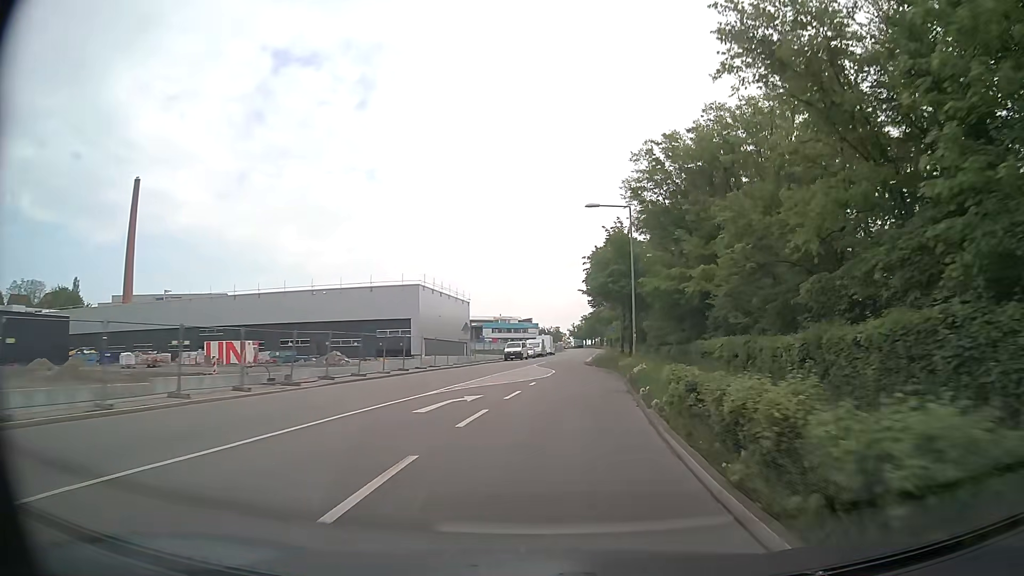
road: secondary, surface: asphalt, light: Day
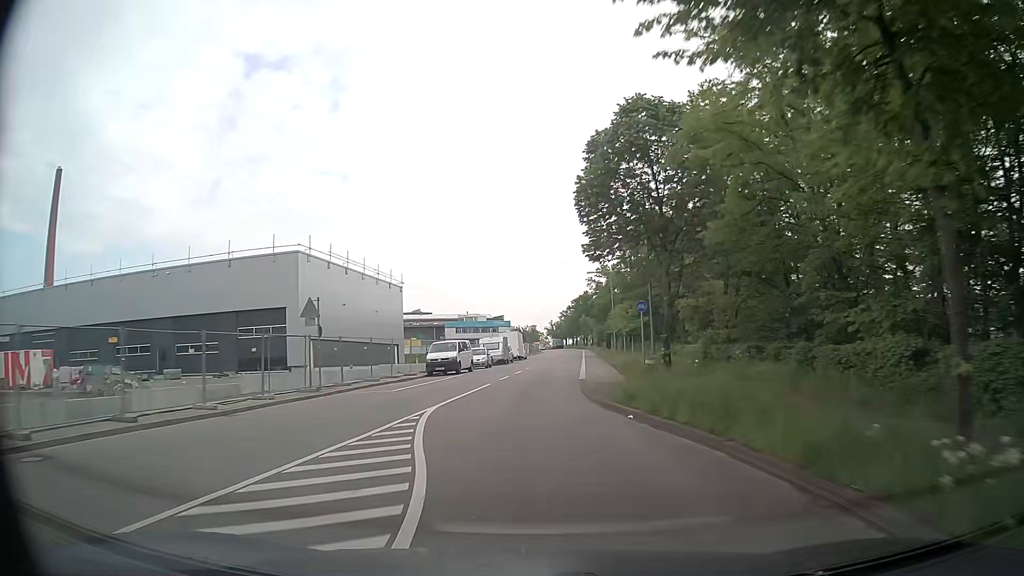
(+2.0, +32.0) m; +2°
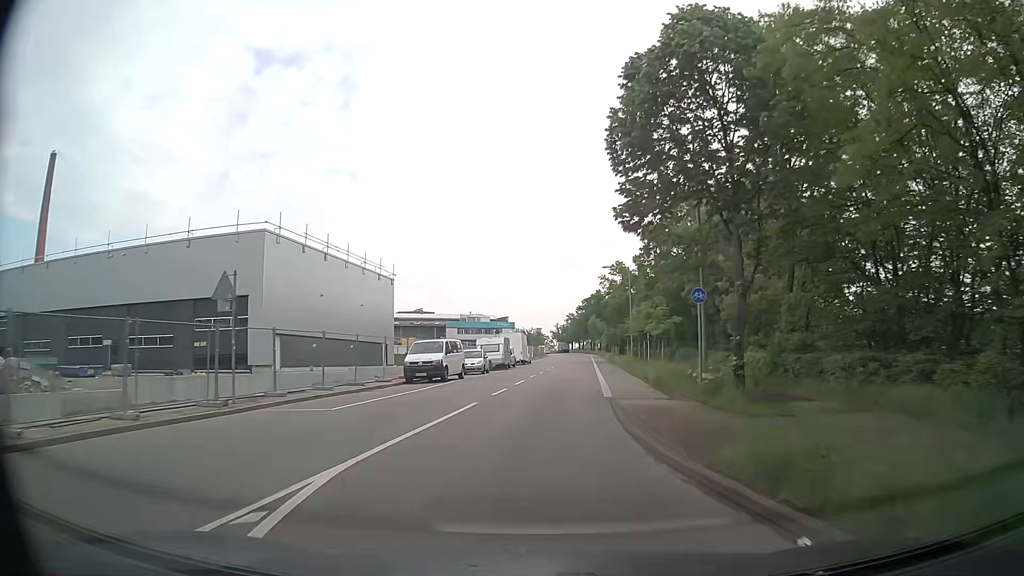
(-0.1, +8.0) m; -1°
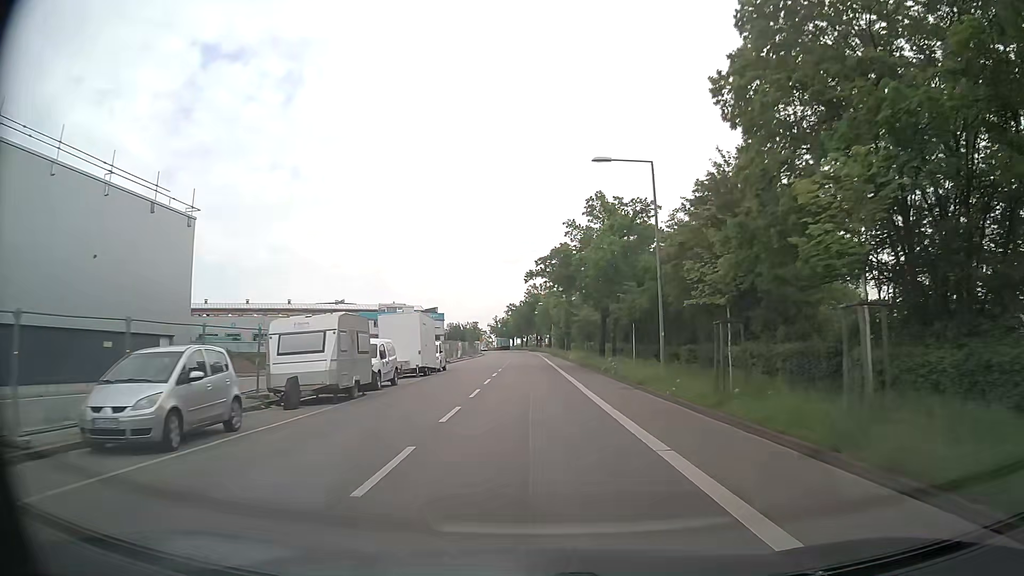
(+1.8, +31.8) m; +6°
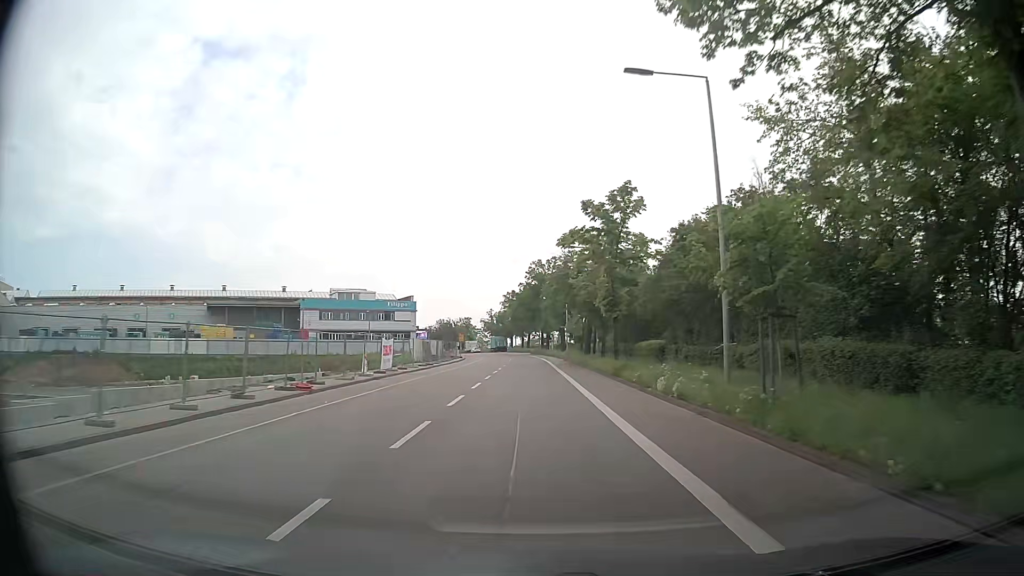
(-0.1, +39.5) m; 0°
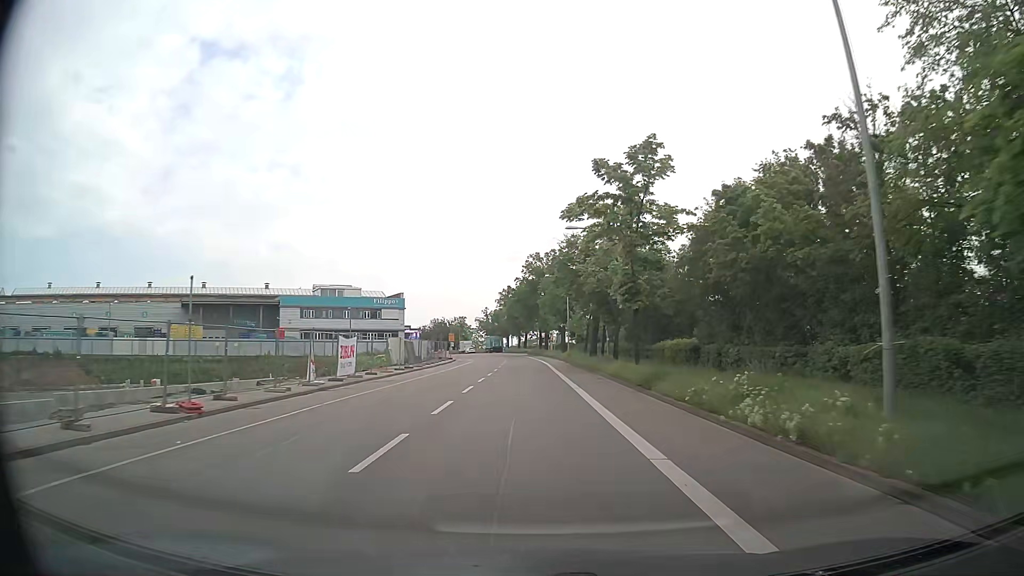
(-0.1, +7.8) m; 0°
